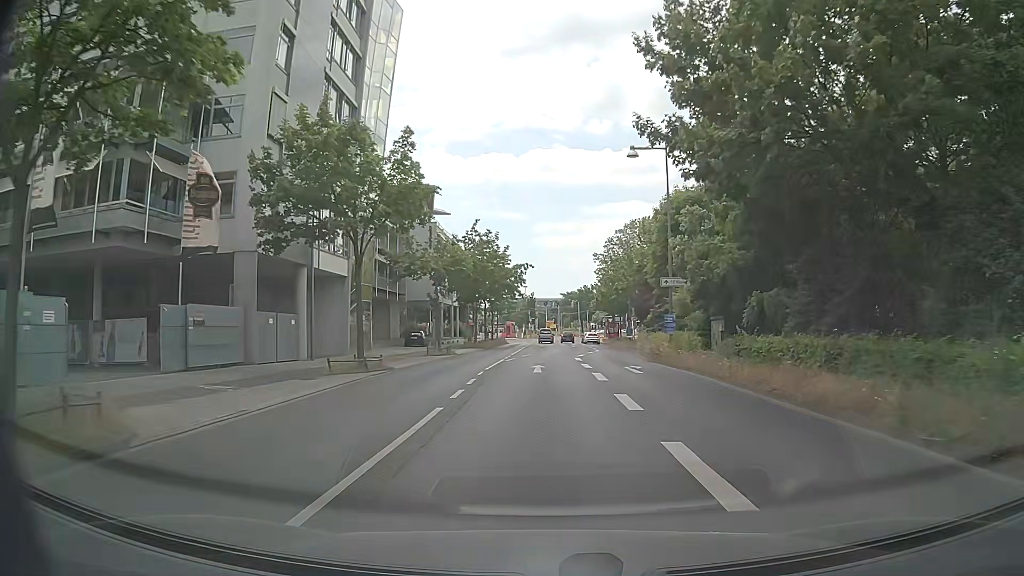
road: secondary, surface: asphalt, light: Day
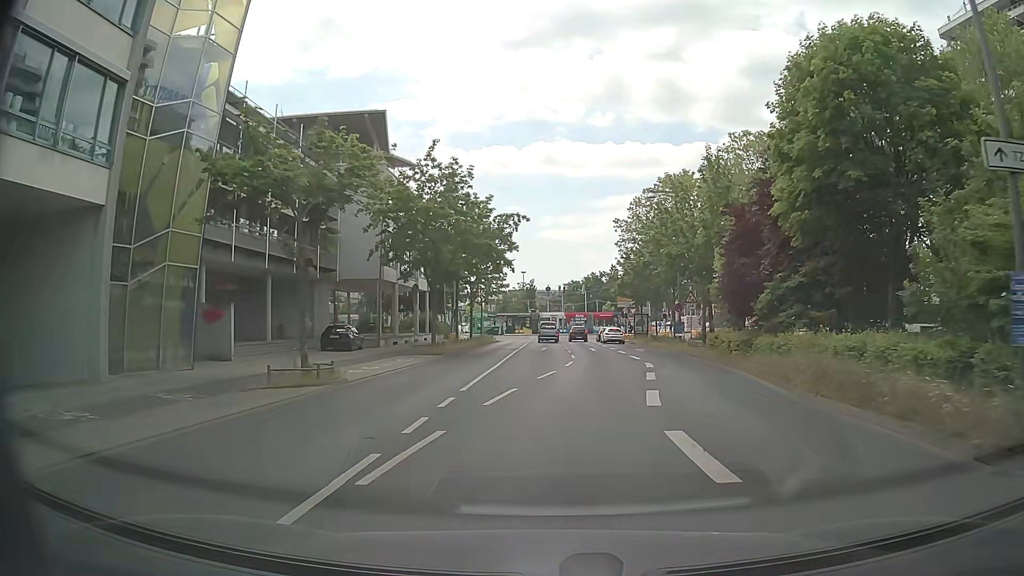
(0.0, +23.4) m; 0°
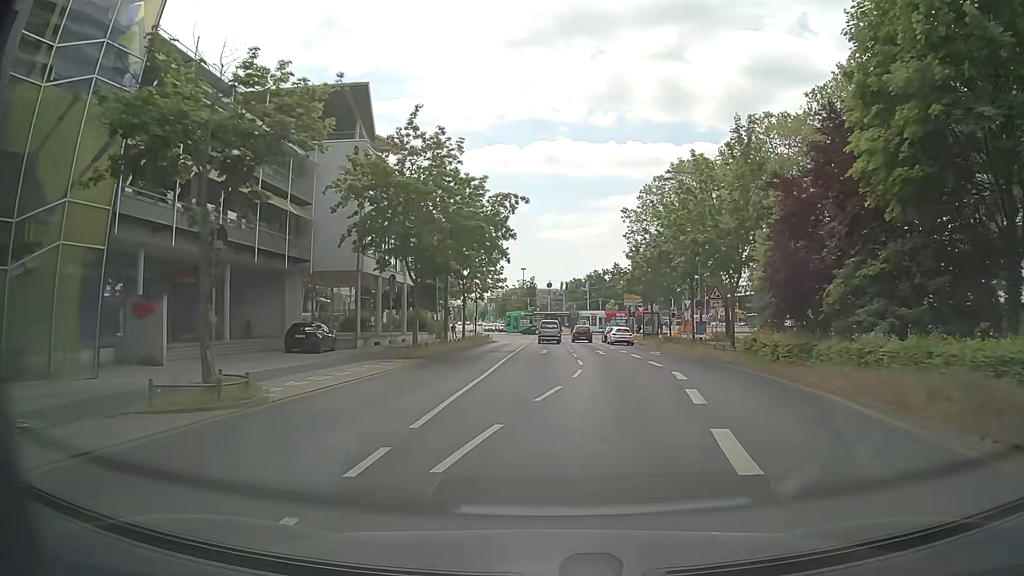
(0.0, +5.5) m; 0°
